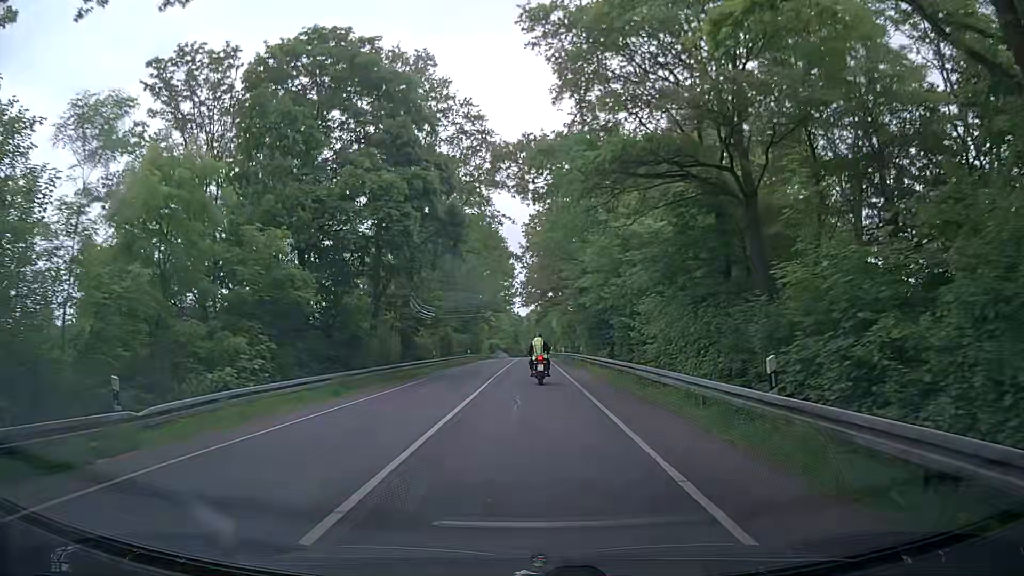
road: secondary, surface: asphalt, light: Day
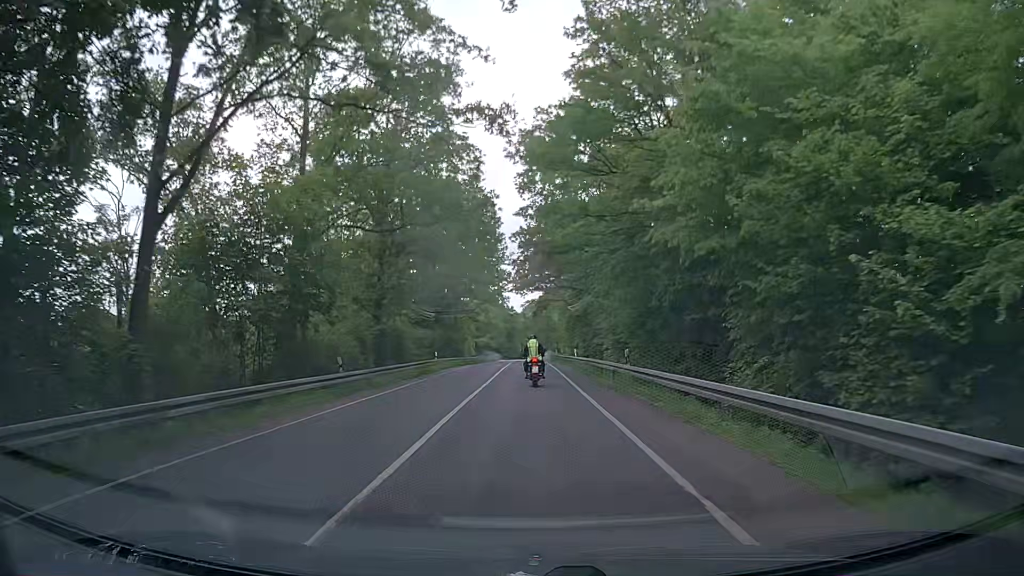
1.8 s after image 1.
(-0.2, +22.4) m; 0°
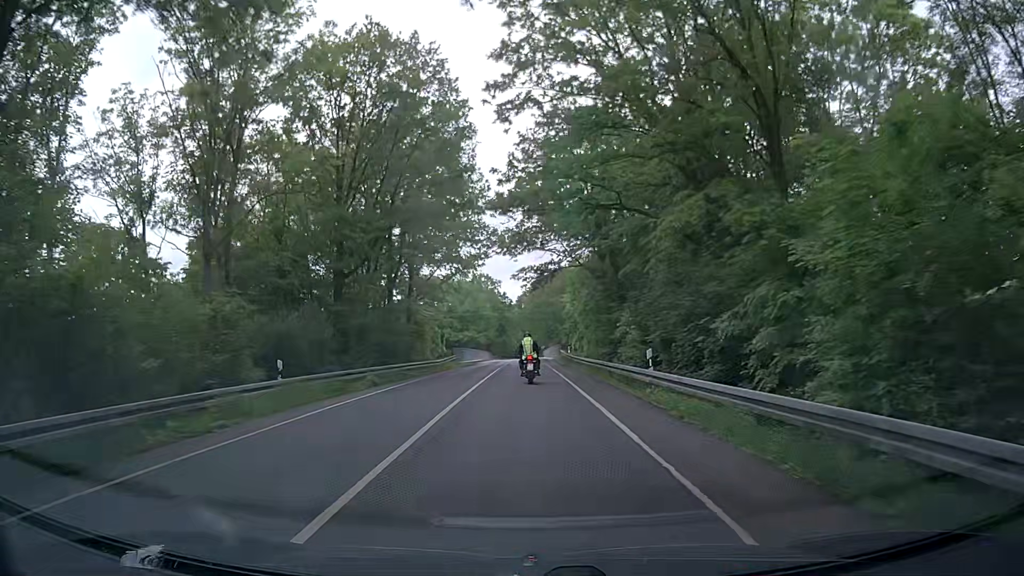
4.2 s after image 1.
(0.0, +30.0) m; +1°
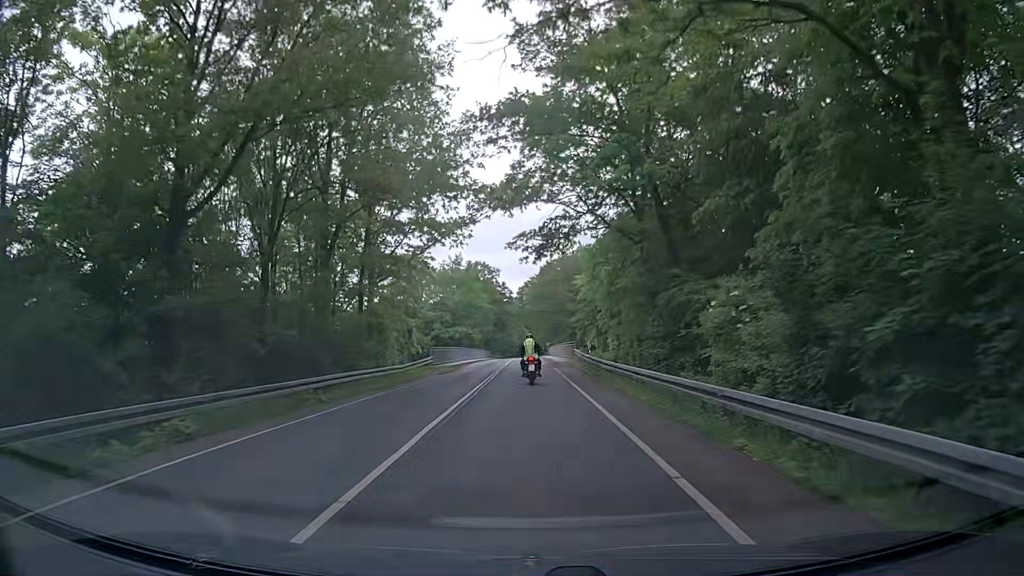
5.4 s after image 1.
(-0.2, +15.1) m; -1°
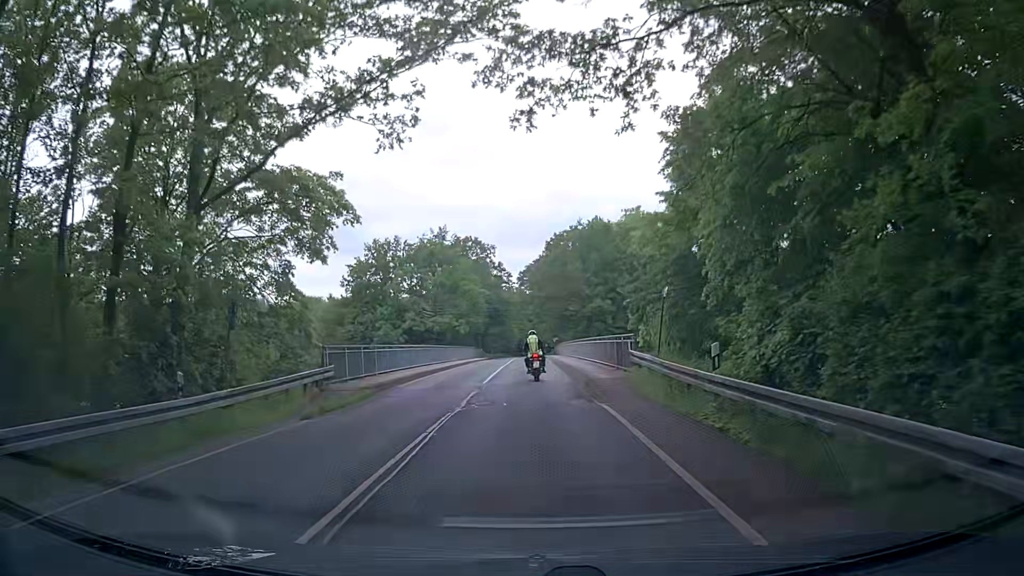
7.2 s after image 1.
(0.0, +23.0) m; 0°
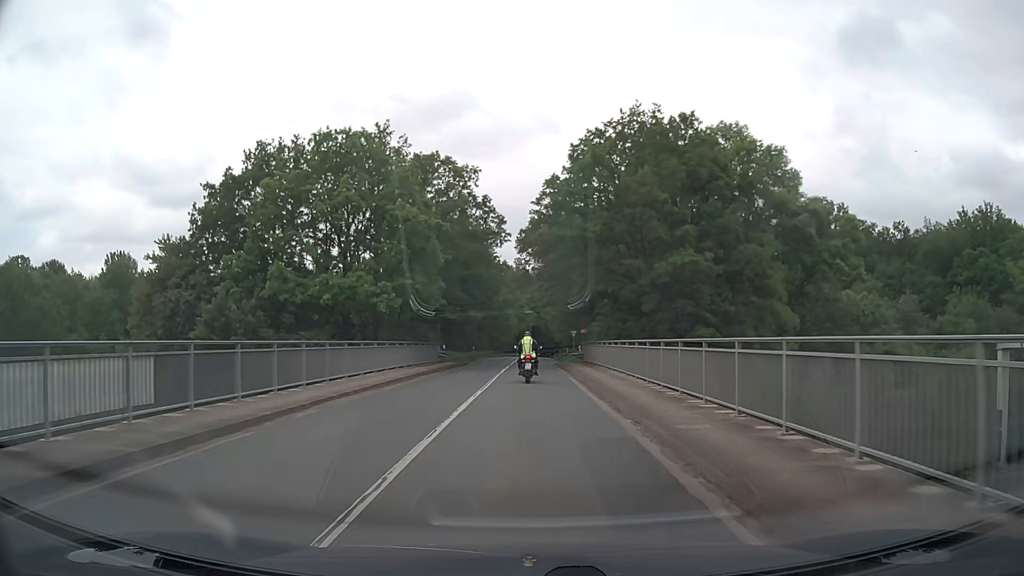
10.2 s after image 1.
(-0.1, +39.2) m; 0°
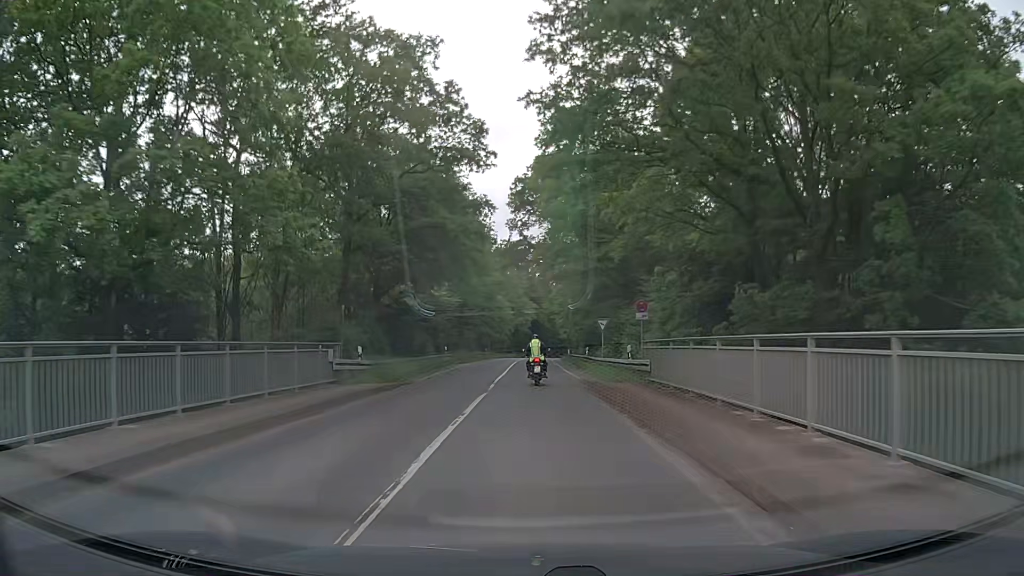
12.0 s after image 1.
(0.0, +23.8) m; 0°
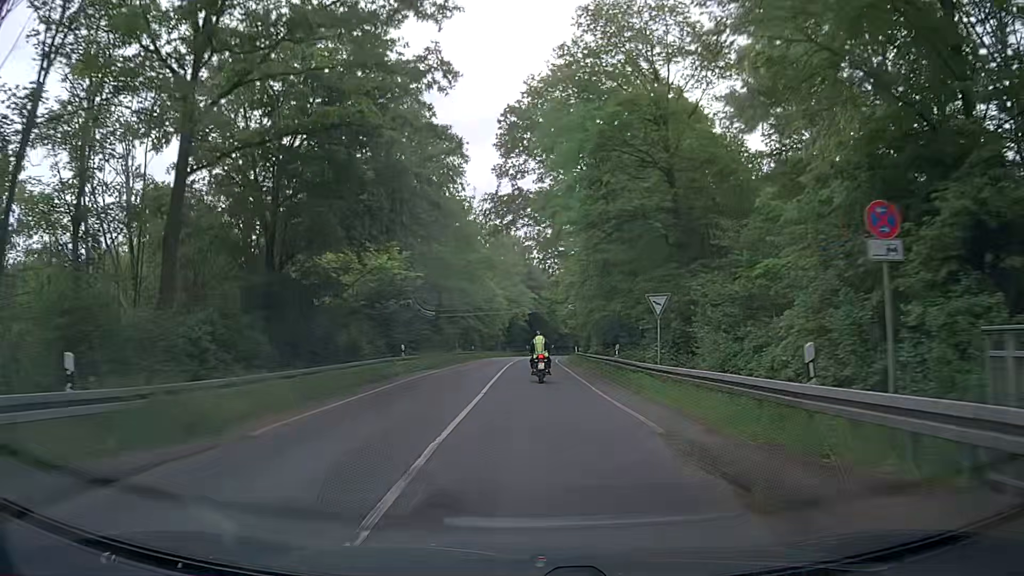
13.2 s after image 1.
(+0.1, +16.1) m; +1°
(0, +10) (0, +20) (0, +30) (0, +40) (0, +50) (+1, +60) (+1, +70) (+2, +80) (+3, +90) (+4, +100) m
